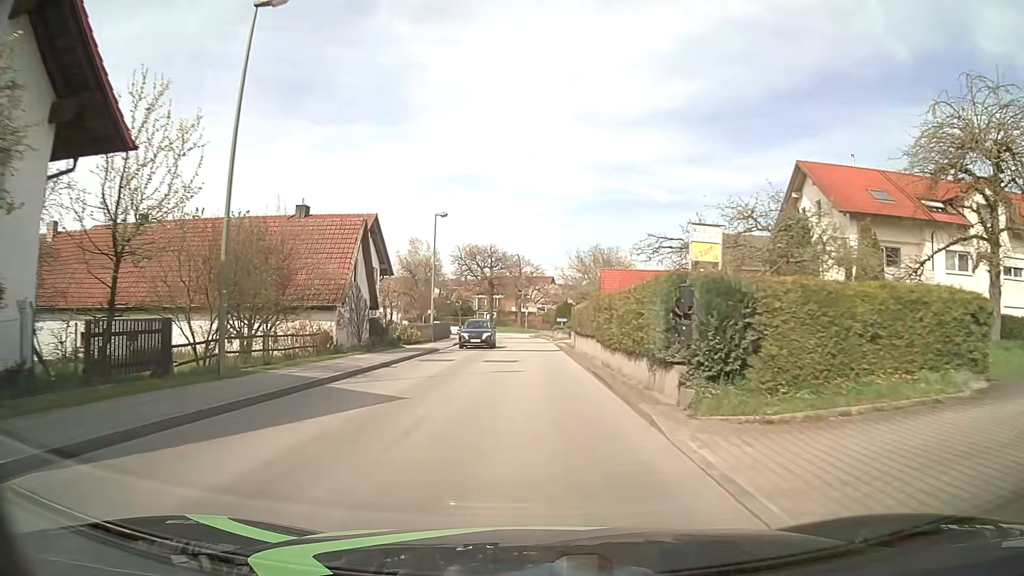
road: unclassified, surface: asphalt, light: Day
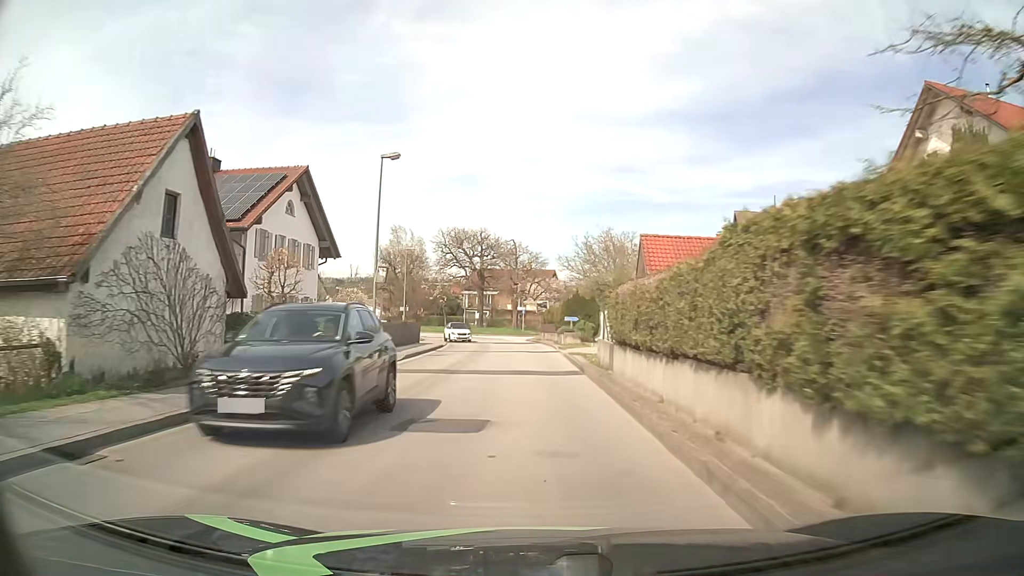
(0.0, +15.3) m; 0°
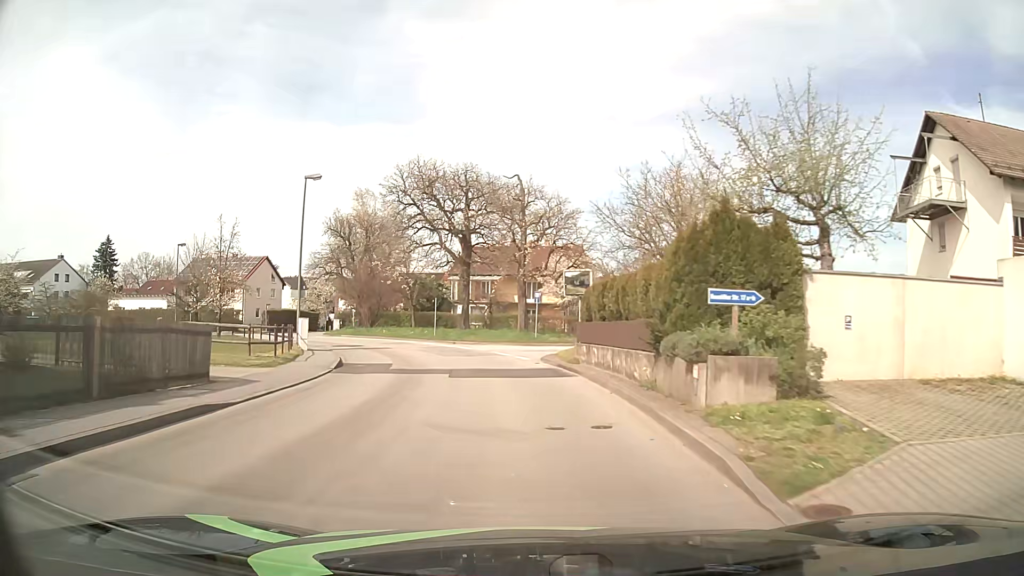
(-0.2, +30.6) m; -1°
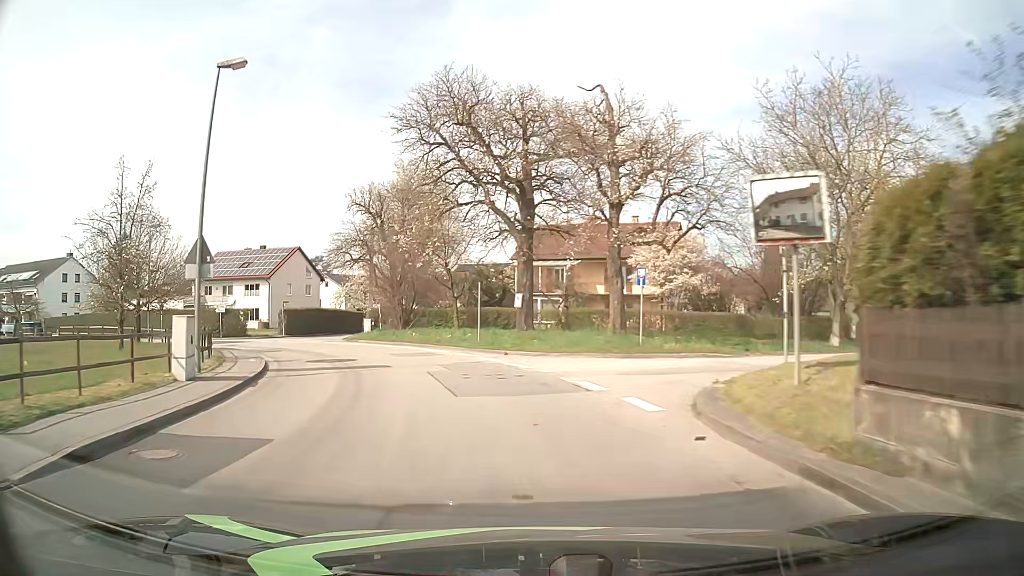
(-0.7, +15.3) m; -6°
(-1, +10) (-3, +20) (-7, +29) (-13, +37) (-20, +44) (-29, +49) (-38, +52) (-48, +54) (-58, +55) (-68, +57) m
